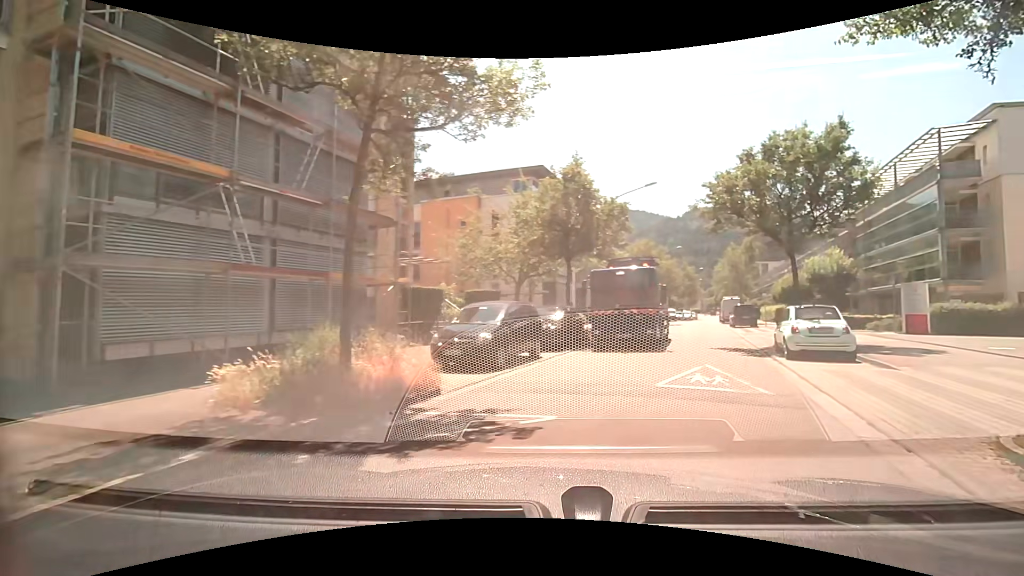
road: unclassified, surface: asphalt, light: Day
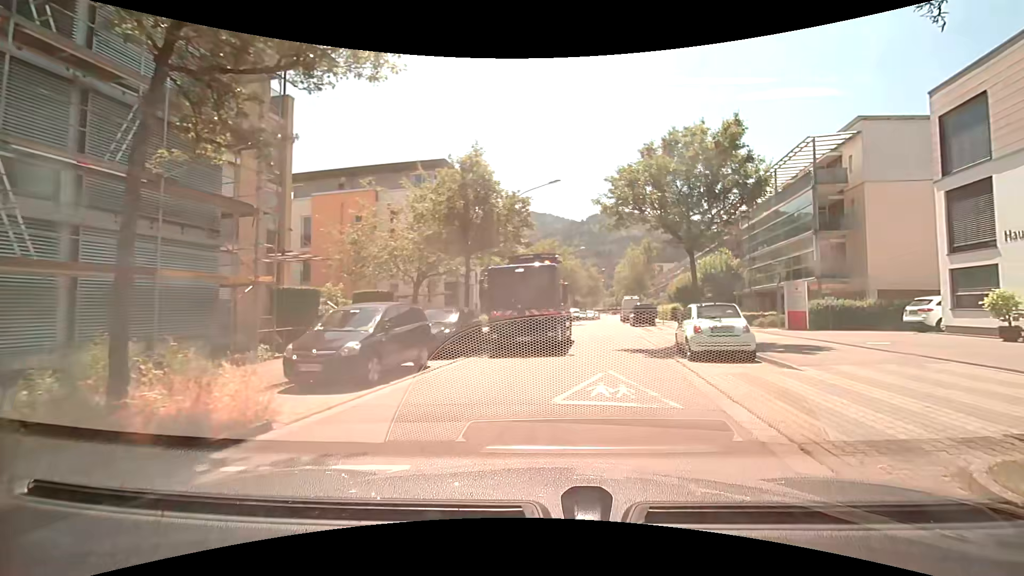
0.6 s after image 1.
(+0.1, +2.0) m; +7°
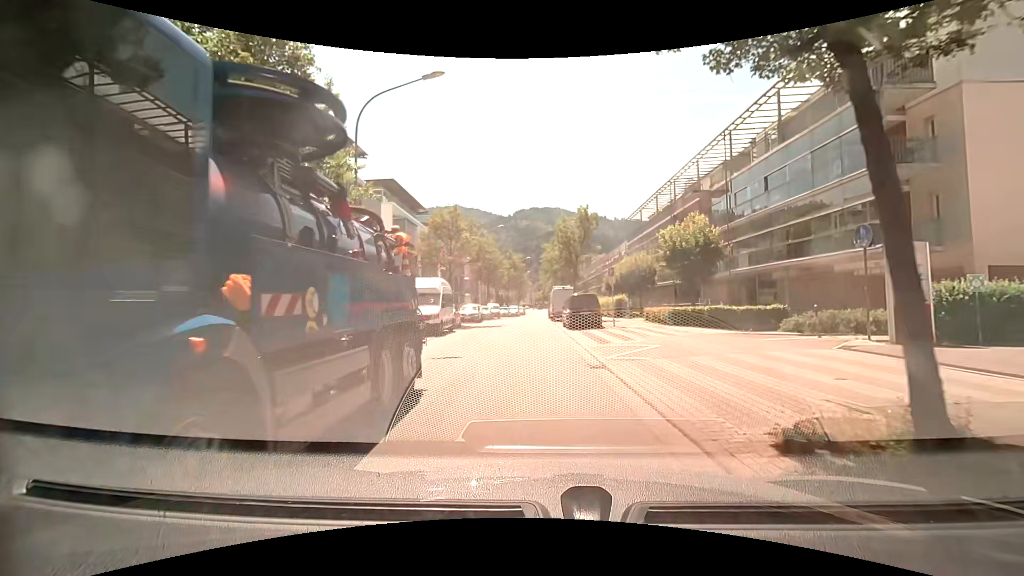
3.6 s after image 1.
(+1.2, +14.9) m; +6°
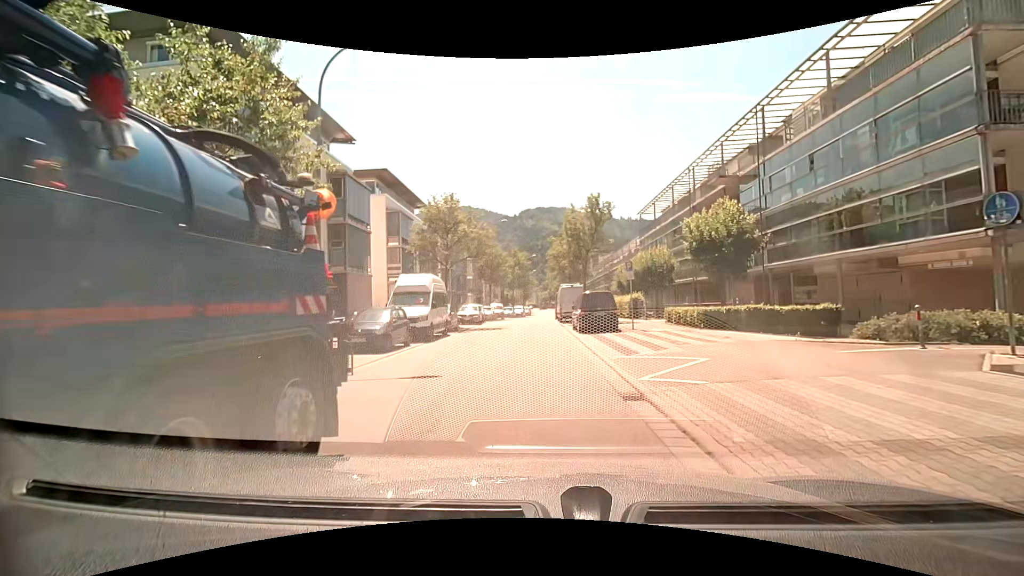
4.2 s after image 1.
(0.0, +3.5) m; -1°
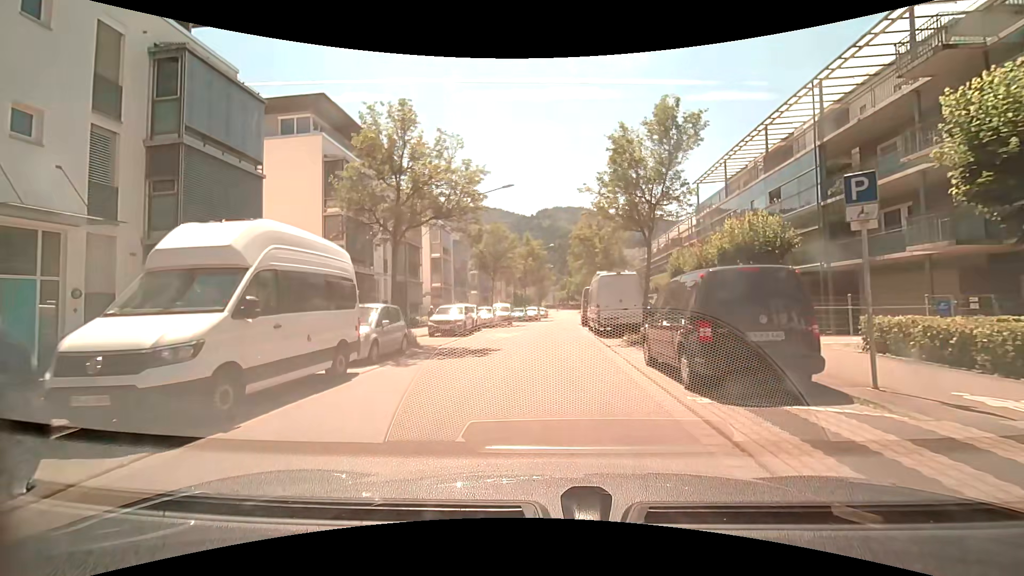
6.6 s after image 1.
(-0.2, +14.6) m; -1°
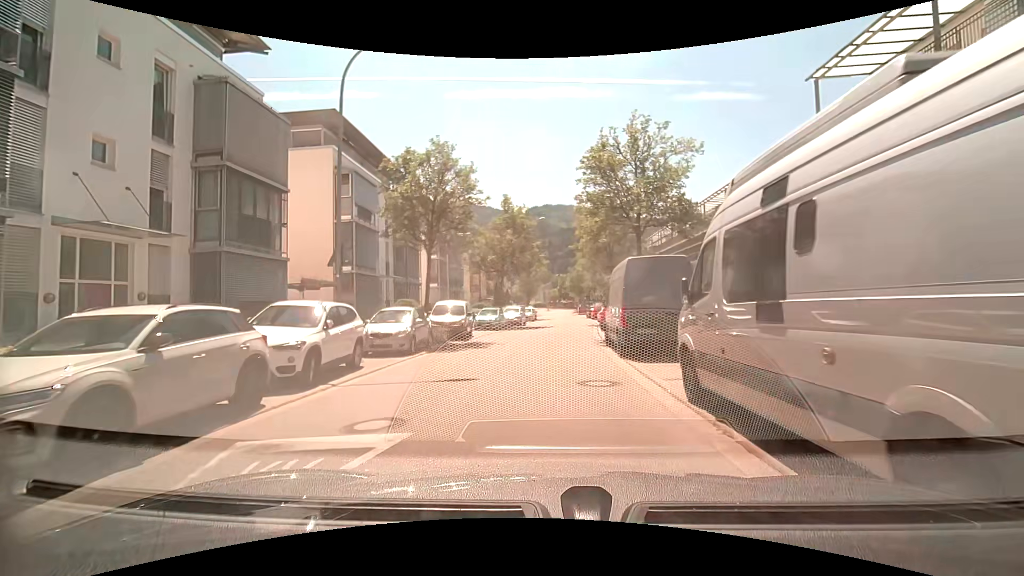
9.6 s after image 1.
(0.0, +19.9) m; 0°
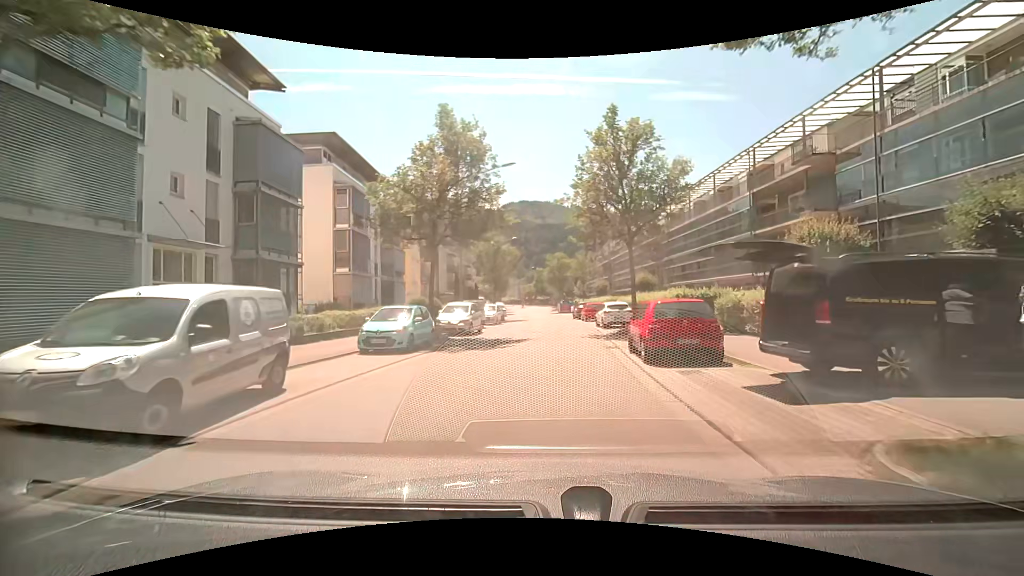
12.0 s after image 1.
(+0.4, +17.3) m; +3°
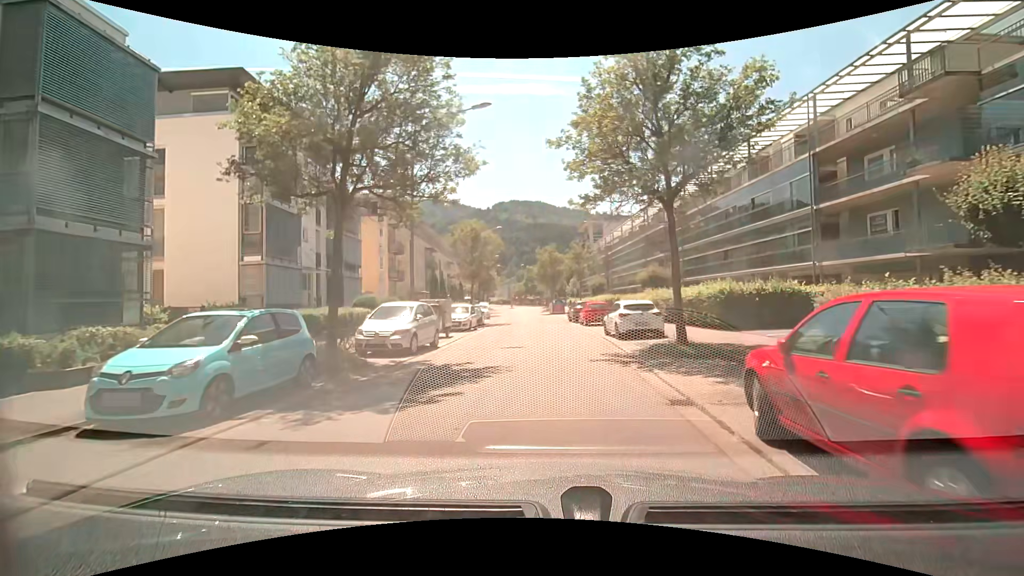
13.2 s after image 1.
(+0.1, +8.8) m; +1°
(0, +10) (0, +20) (0, +30) (-1, +40) (-1, +50) (-2, +60) (-2, +70) (-2, +80) (-3, +90) (-3, +100) m
